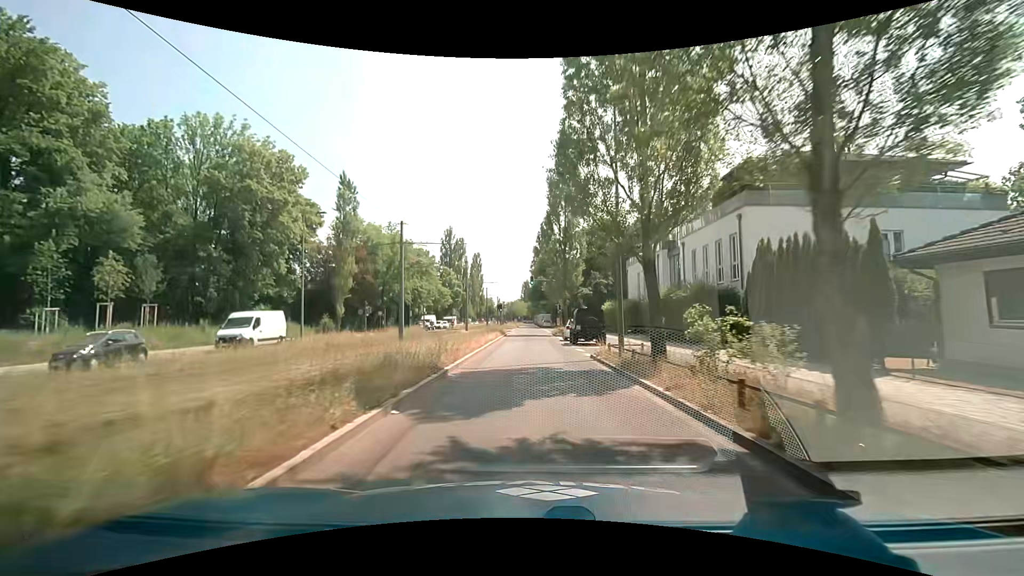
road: secondary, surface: asphalt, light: Day
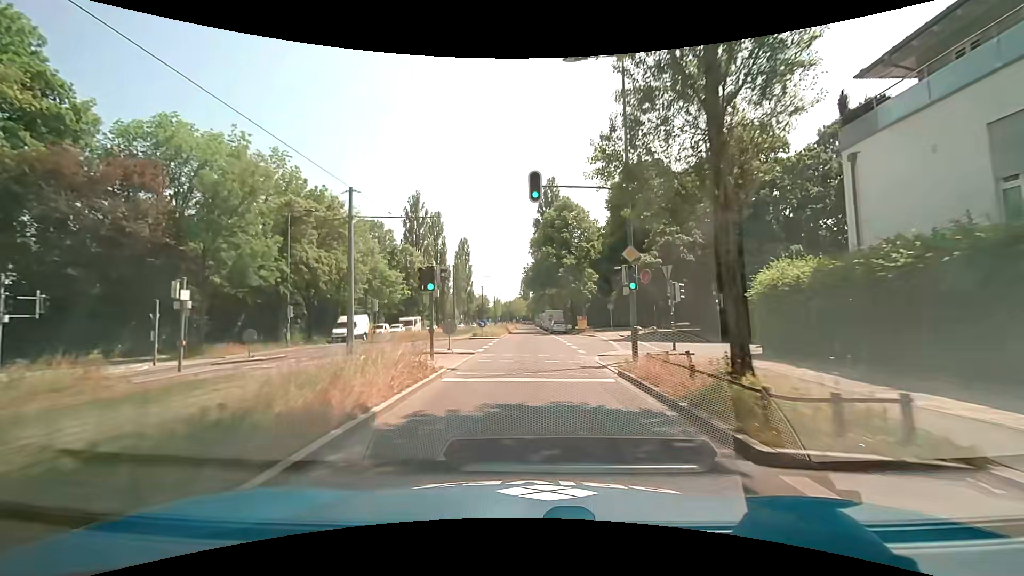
(0.0, +38.1) m; 0°
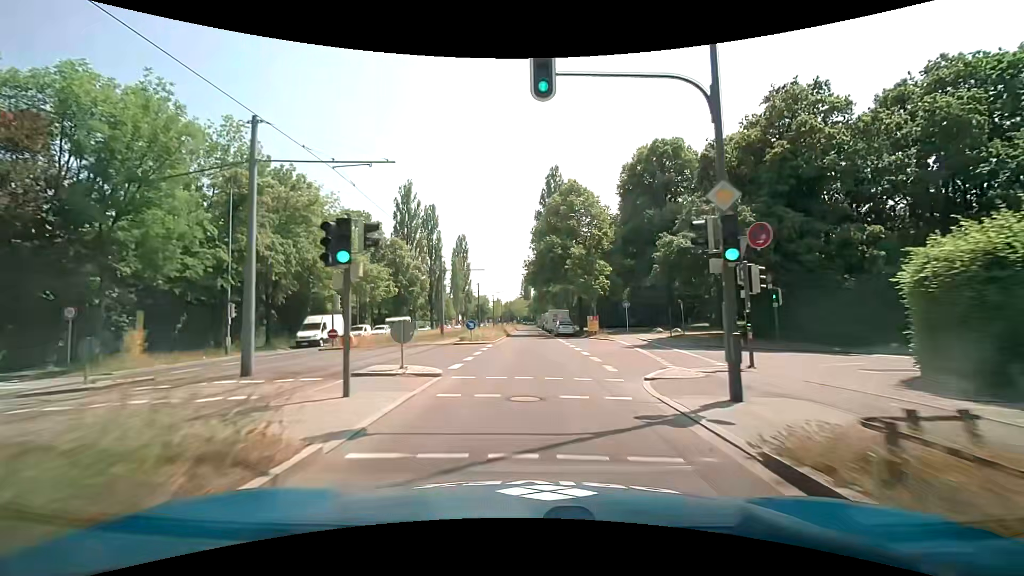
(0.0, +7.6) m; 0°
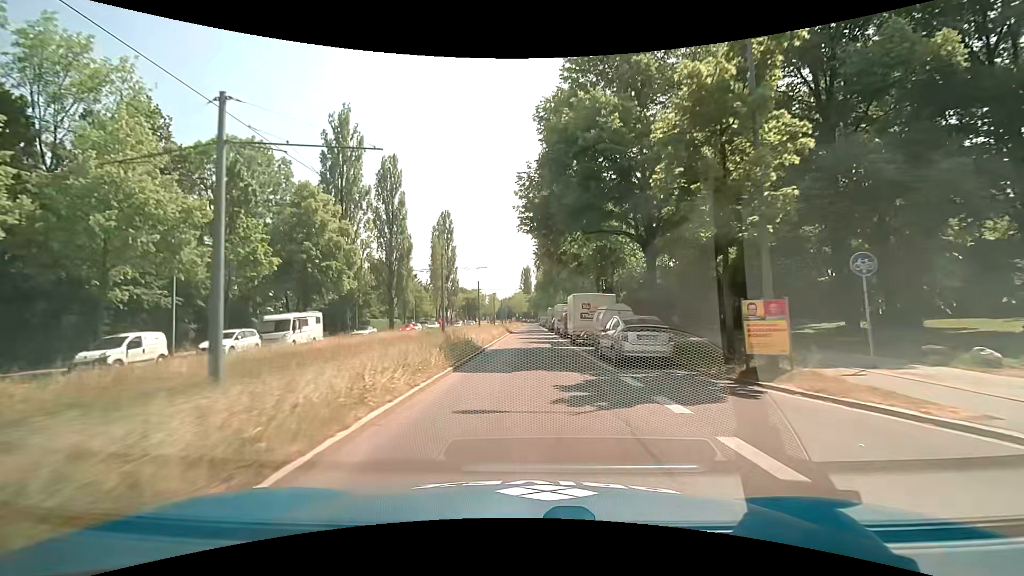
(-0.1, +30.5) m; -1°
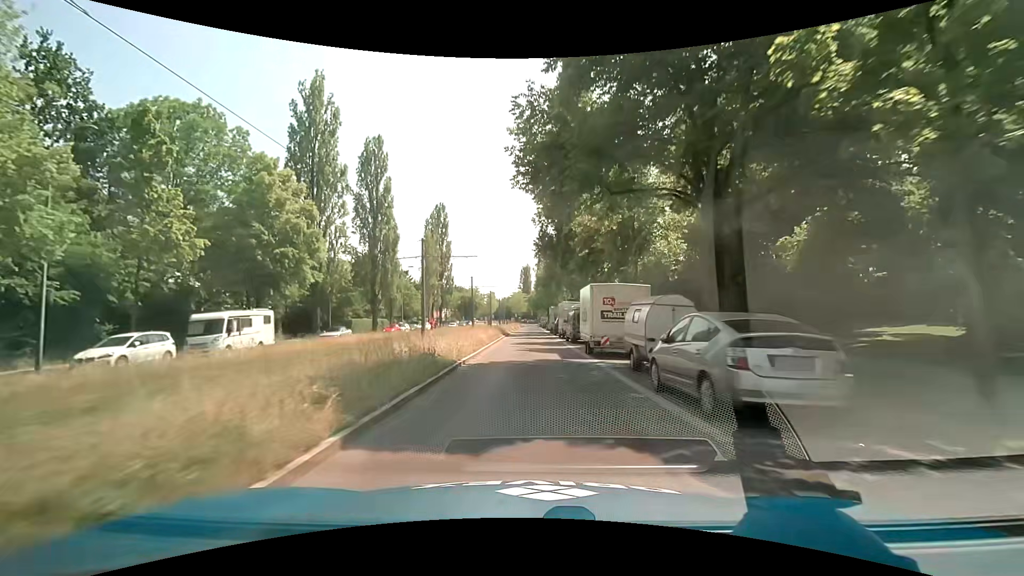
(0.0, +7.6) m; 0°
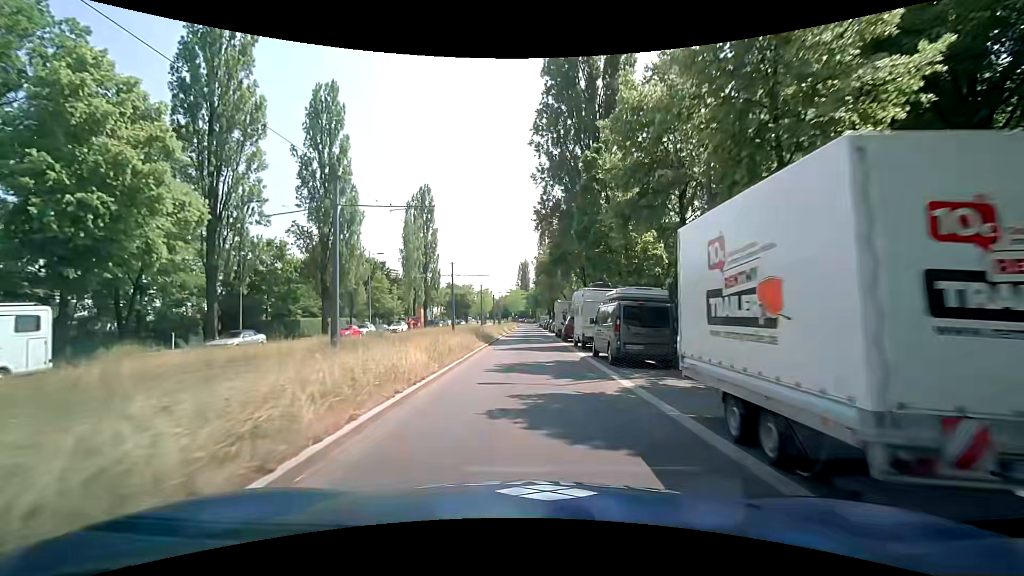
(0.0, +15.3) m; 0°
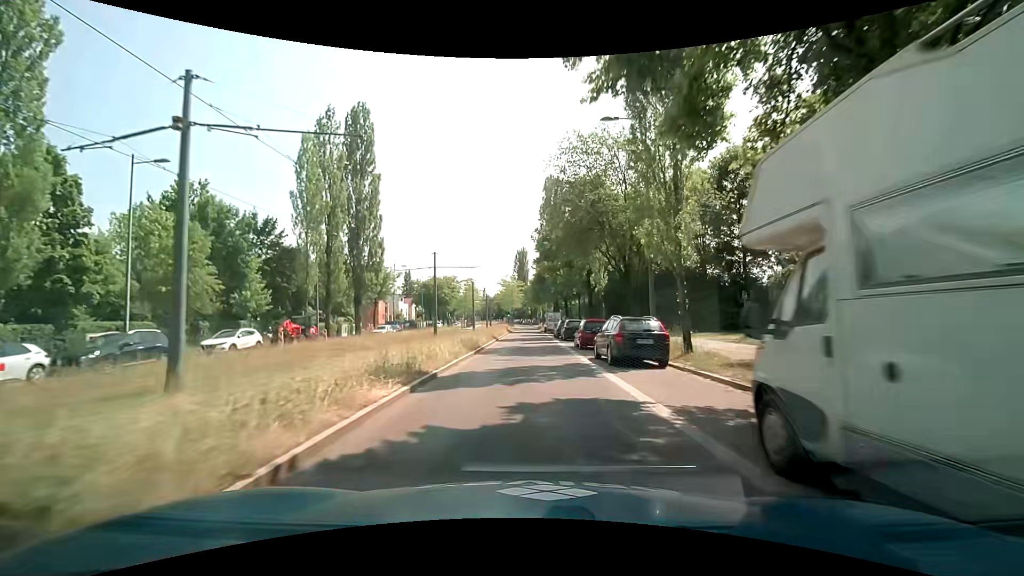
(+0.2, +38.3) m; 0°
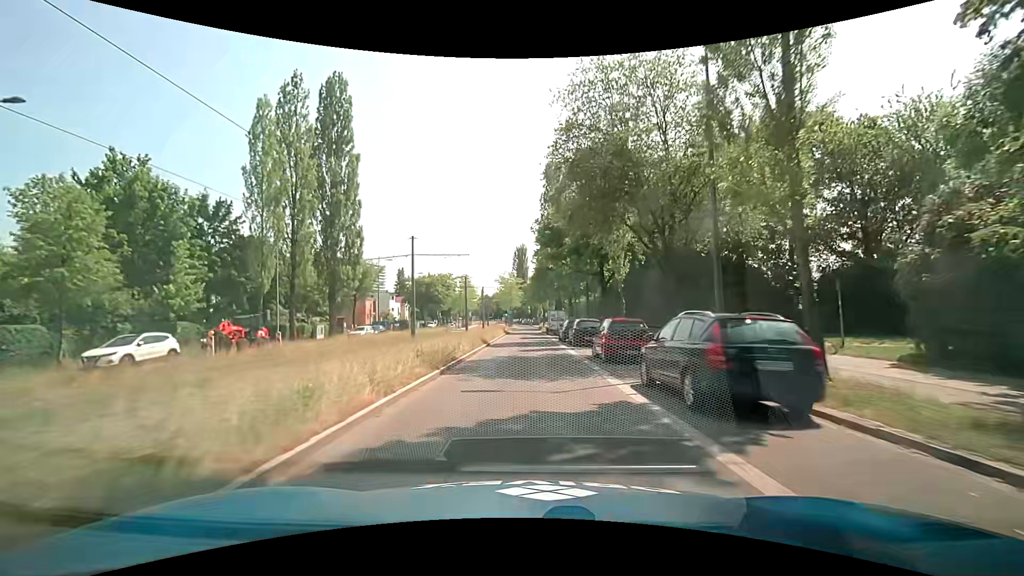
(+0.1, +7.7) m; +1°
(0, +10) (0, +20) (0, +30) (0, +40) (0, +50) (0, +60) (0, +70) (0, +80) (0, +90) (0, +100) m
